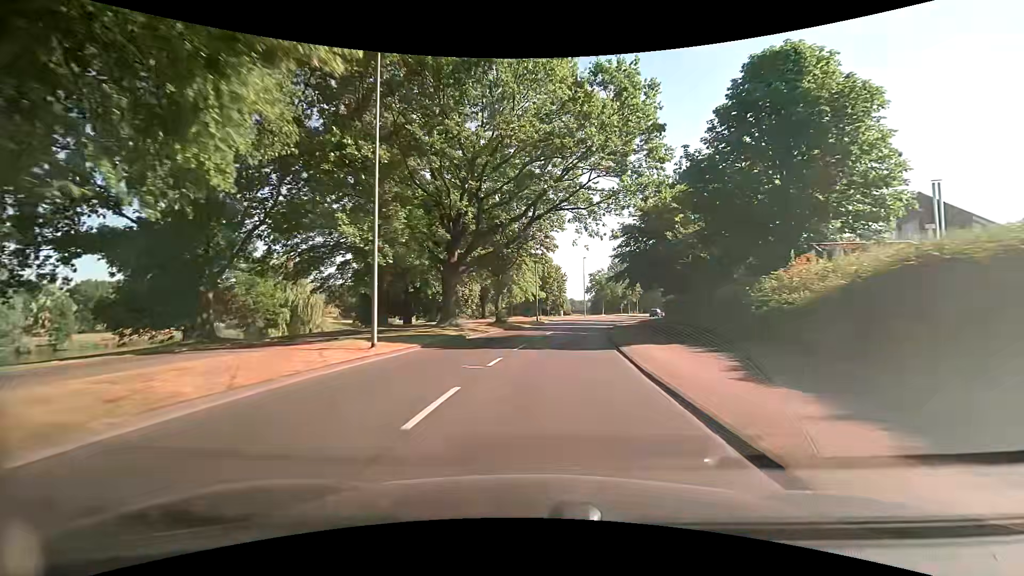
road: tertiary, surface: asphalt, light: Day
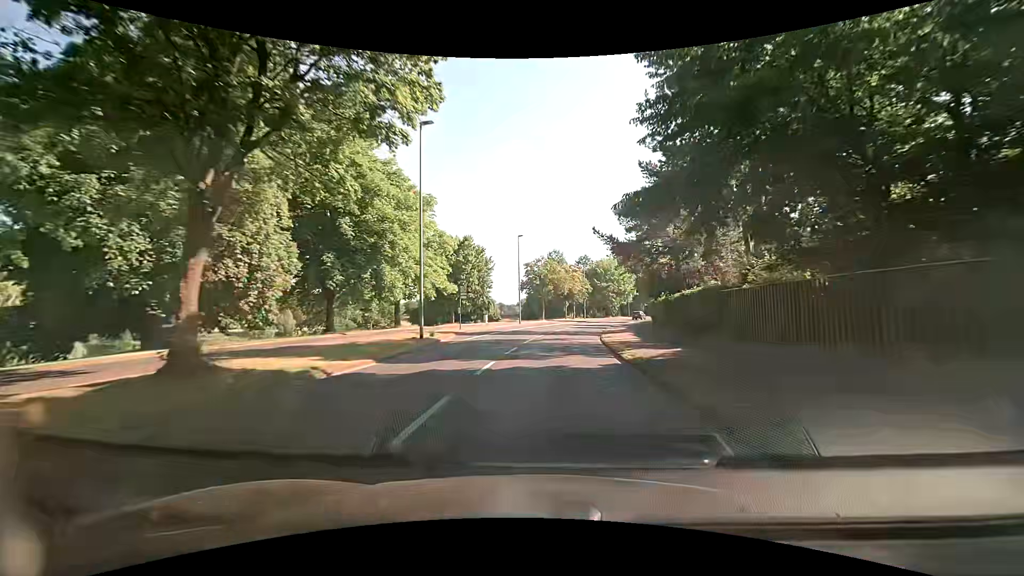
(+1.7, +29.7) m; +7°
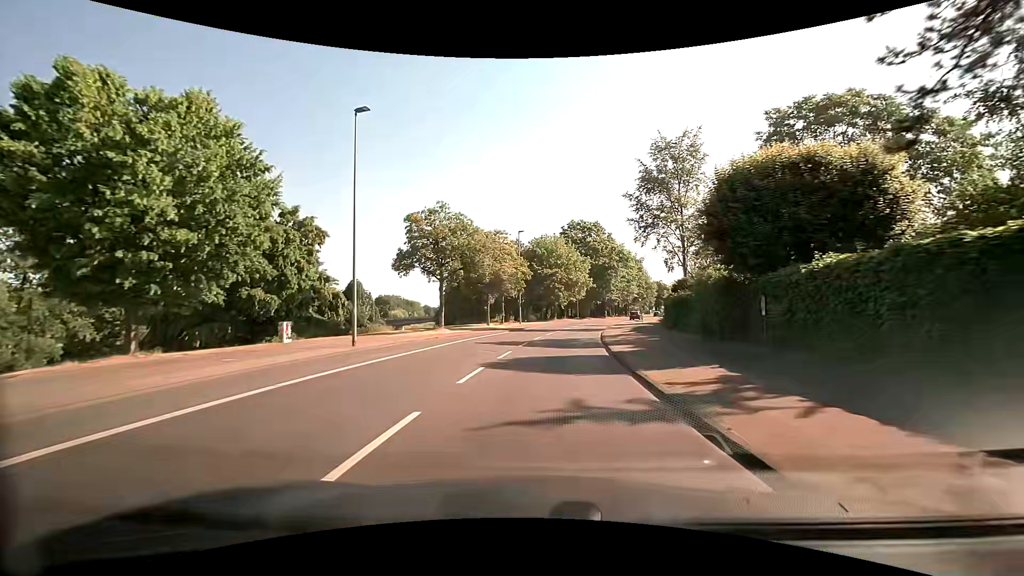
(+2.7, +36.4) m; +8°
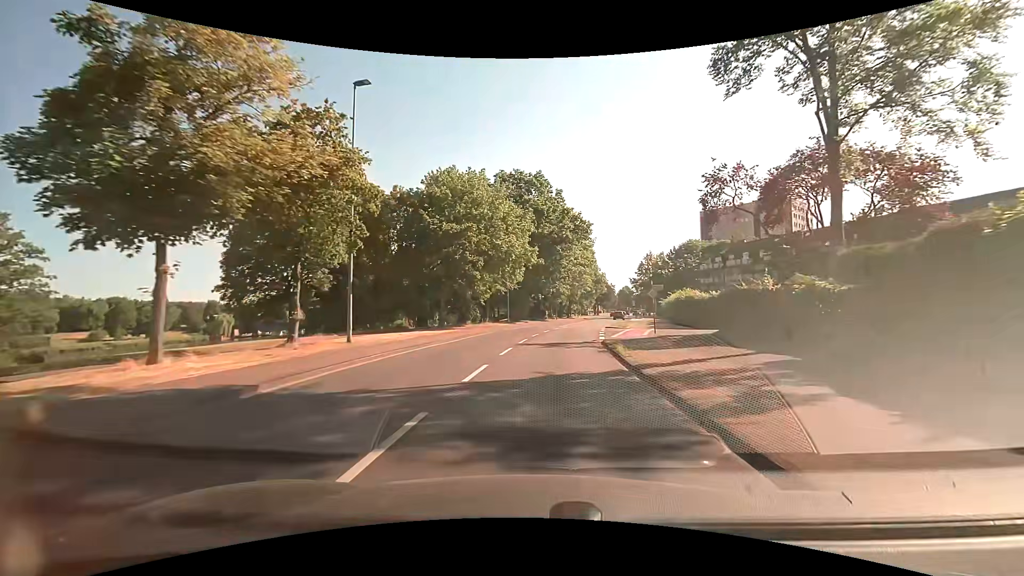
(+2.4, +35.5) m; +8°
(0, +10) (+1, +20) (+2, +30) (+3, +40) (+5, +50) (+7, +59) (+9, +69) (+10, +79) (+12, +89) (+14, +99) m
